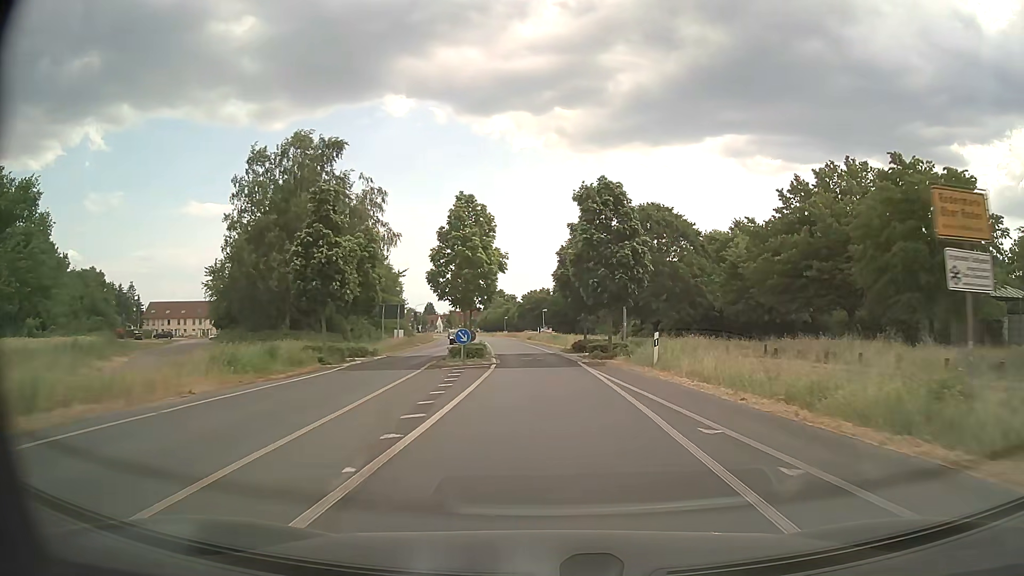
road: tertiary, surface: asphalt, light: Day
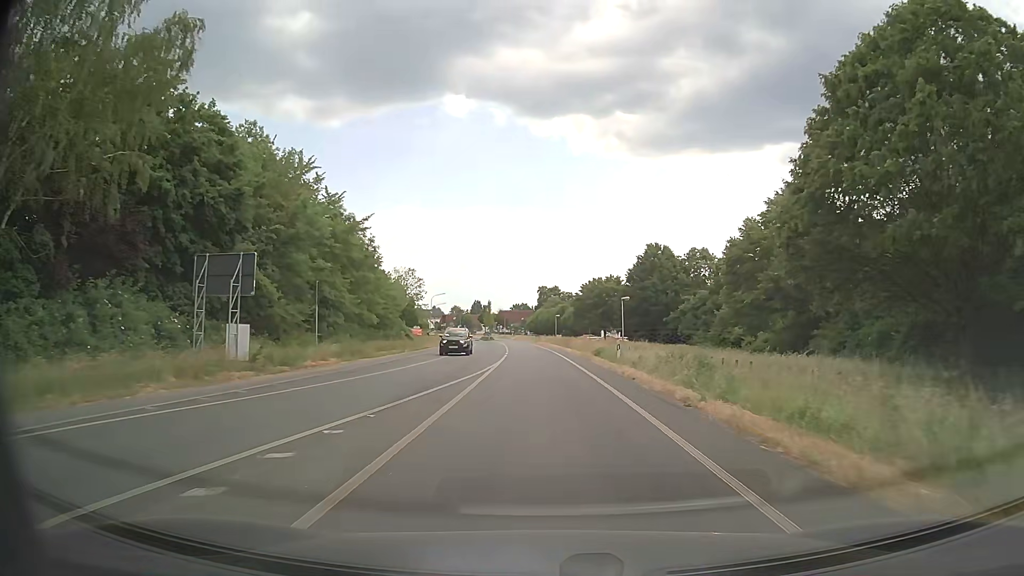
(-1.4, +42.0) m; -5°
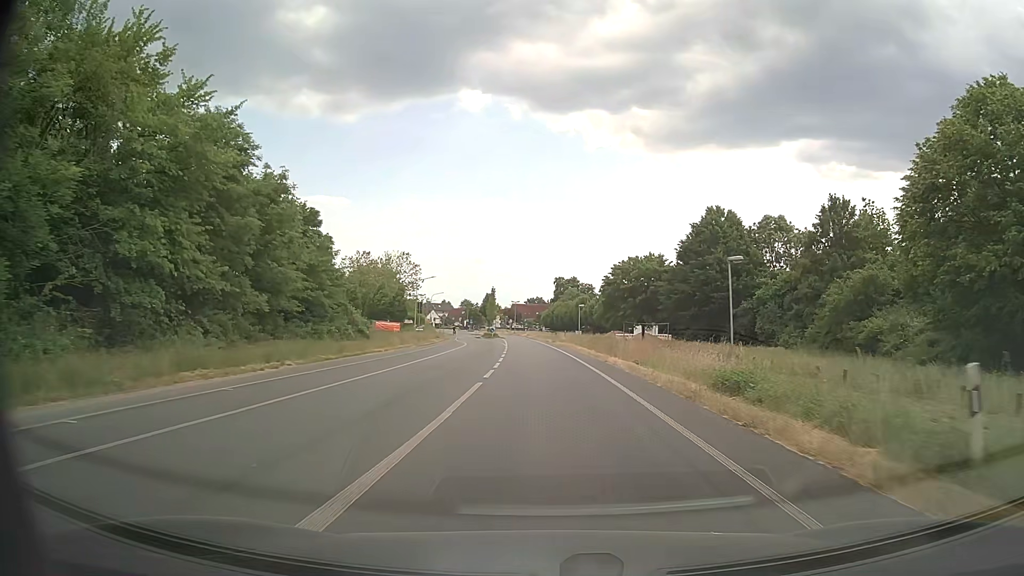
(-0.3, +24.7) m; -1°
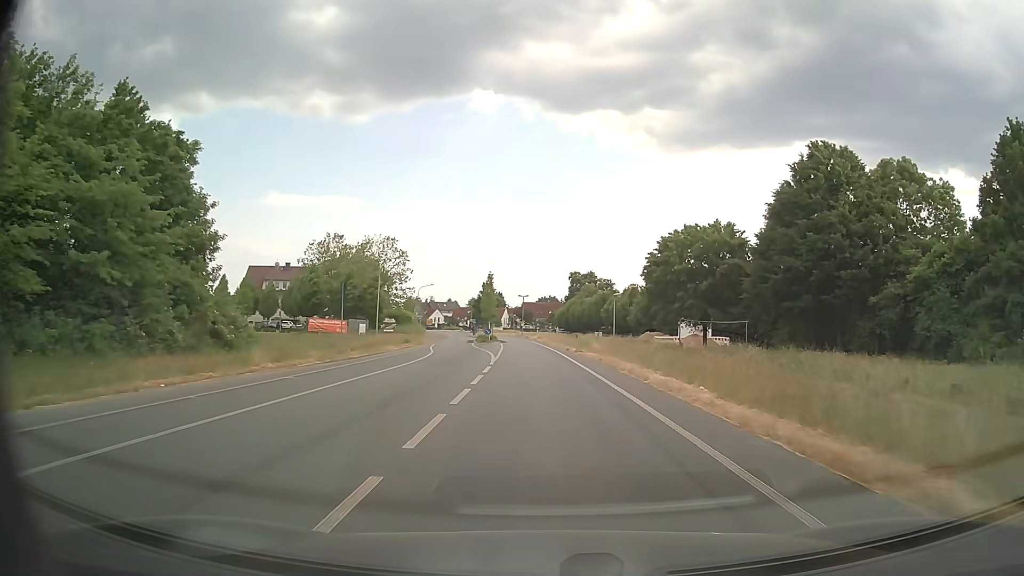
(-0.3, +24.6) m; -1°
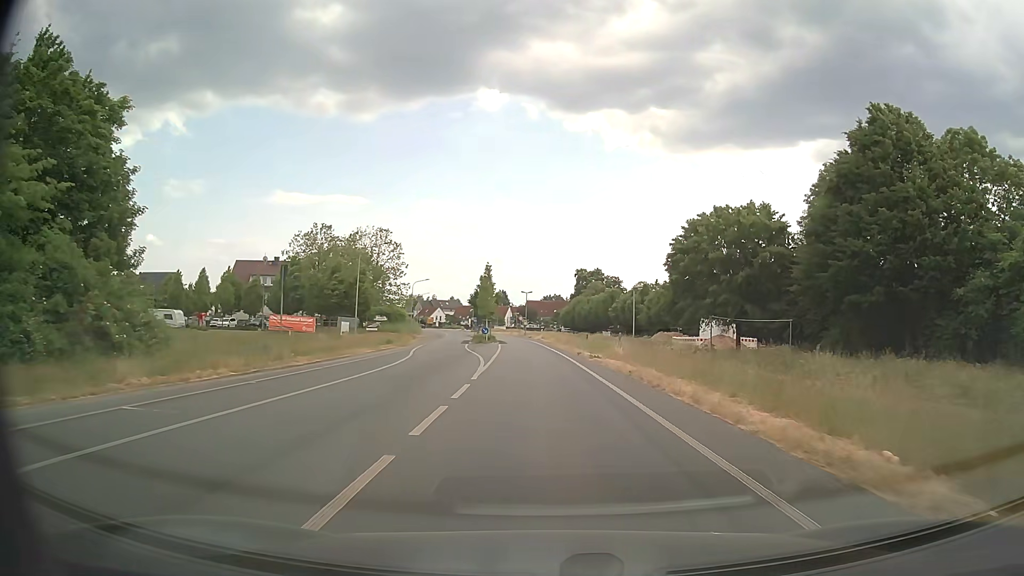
(0.0, +8.1) m; -1°
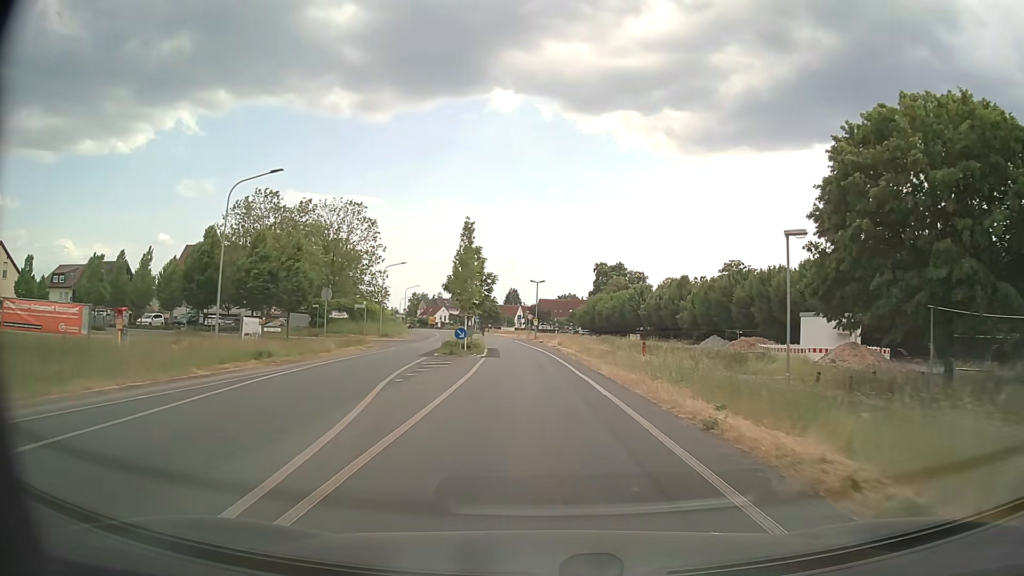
(-0.2, +24.1) m; -1°
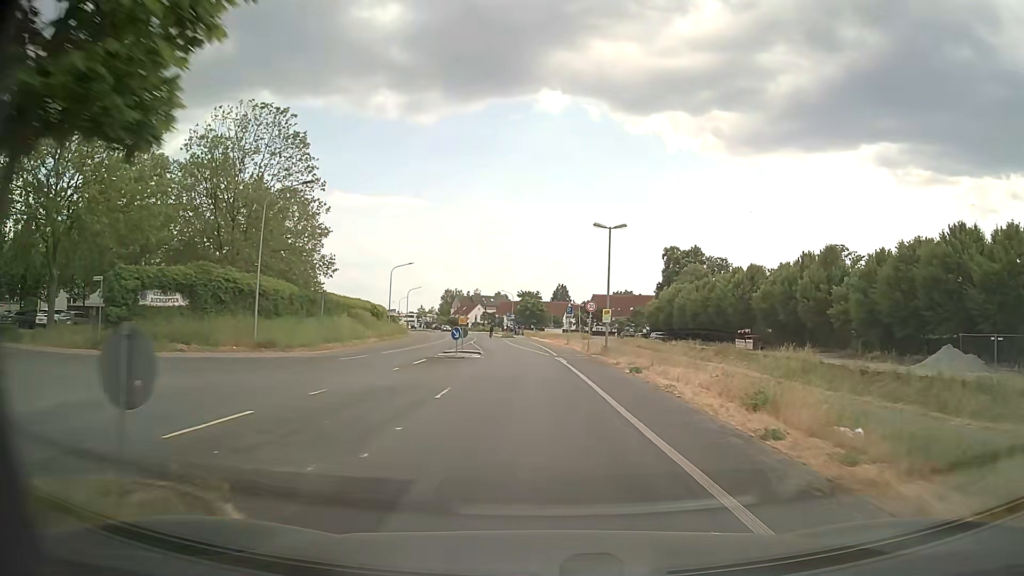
(-1.3, +39.1) m; -4°
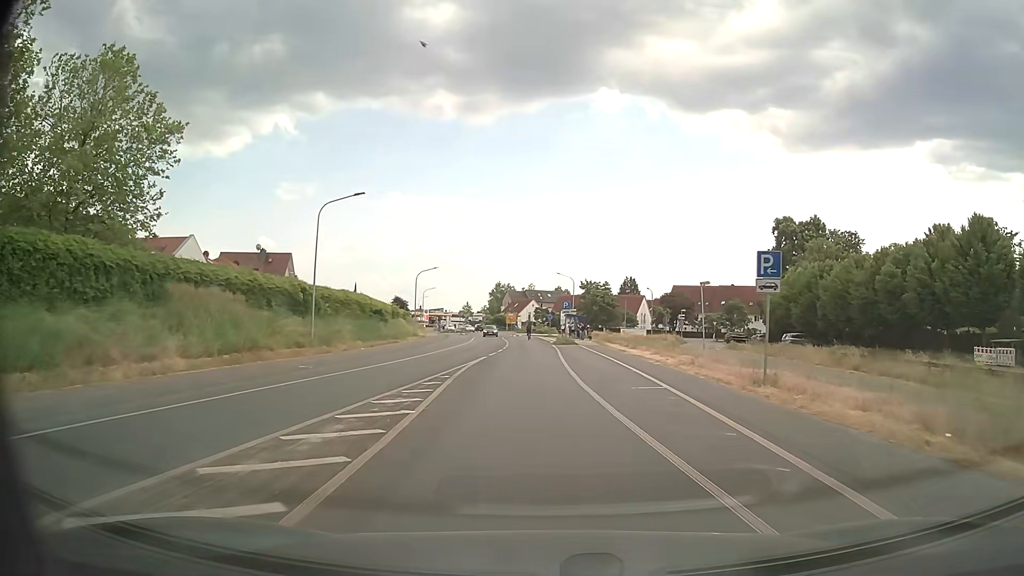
(-1.5, +36.8) m; -5°
(0, +10) (0, +20) (-1, +30) (-1, +40) (-1, +50) (-2, +60) (-2, +70) (-2, +80) (0, +90) (+5, +98) m
